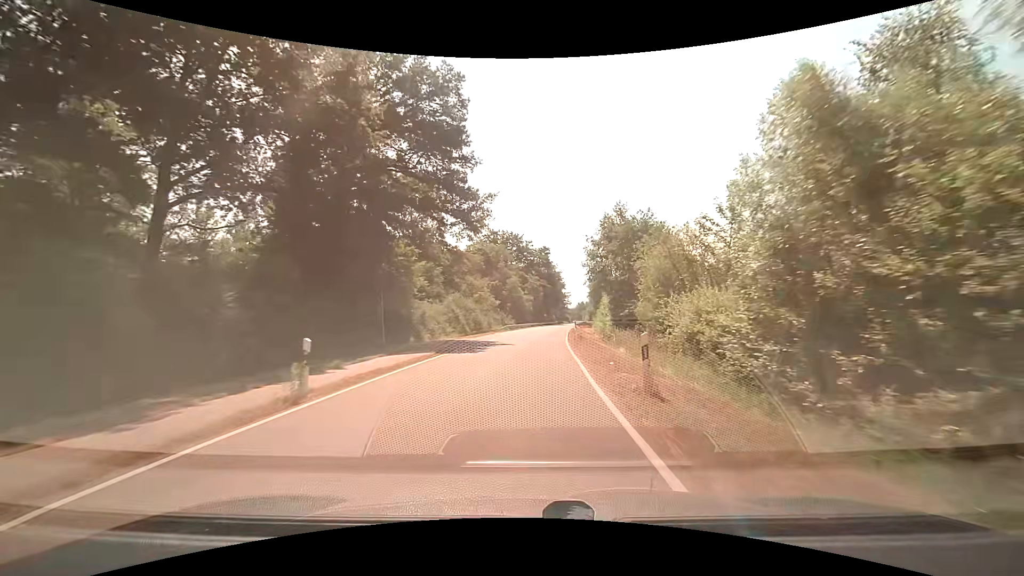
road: tertiary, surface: asphalt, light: Day
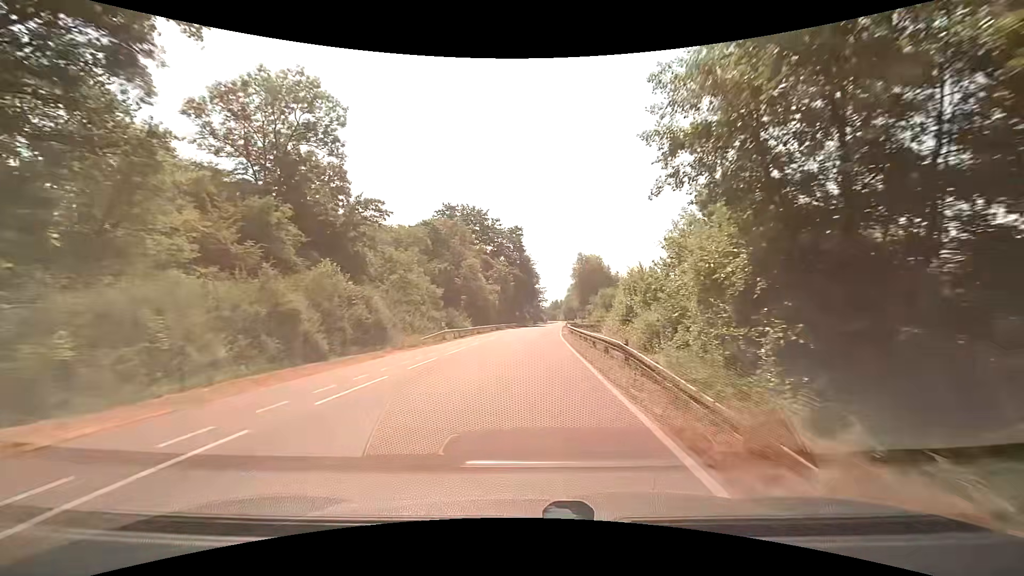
(+0.8, +31.2) m; +3°
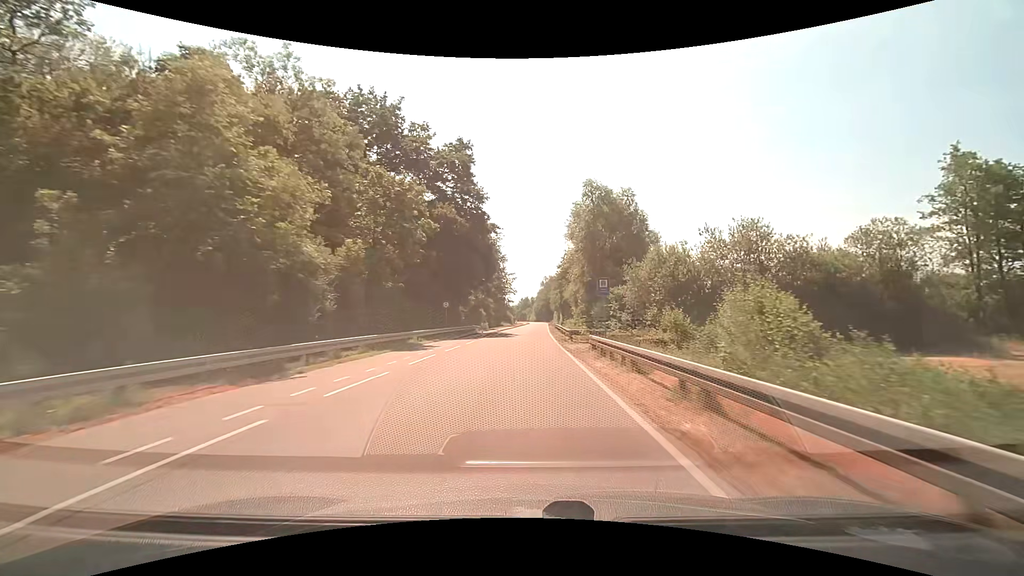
(+1.6, +52.9) m; +3°
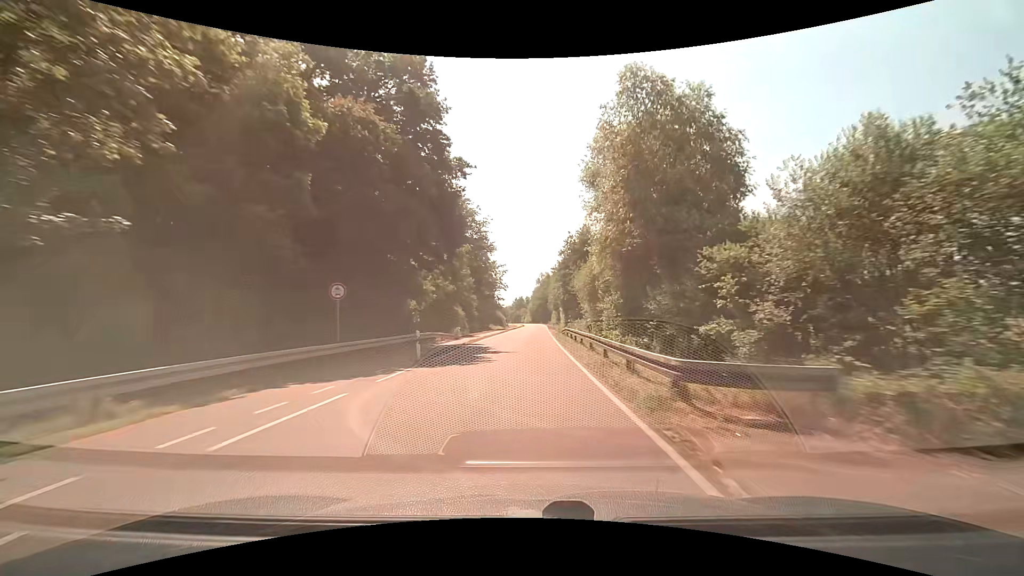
(+0.1, +21.5) m; +1°
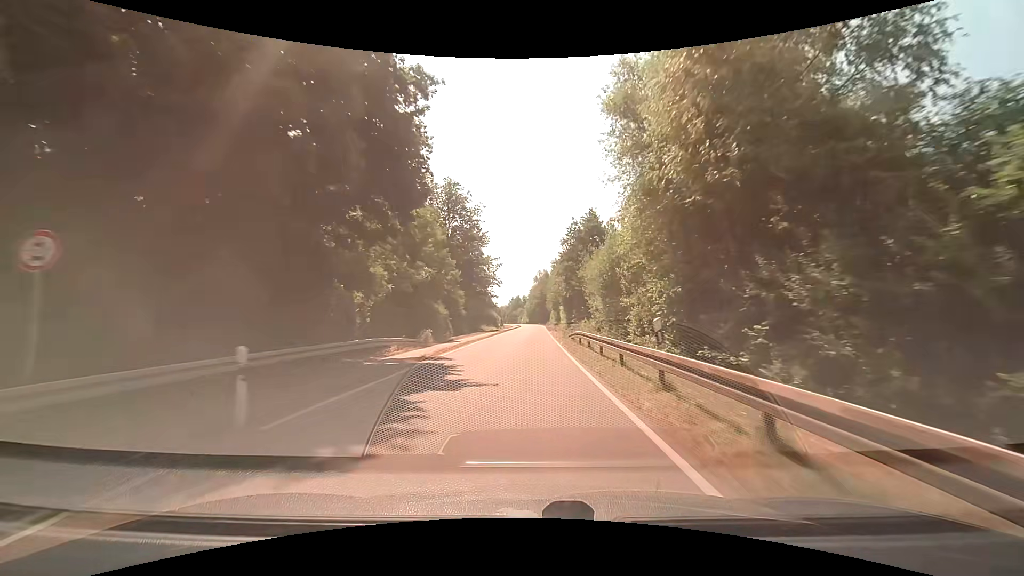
(0.0, +10.9) m; 0°
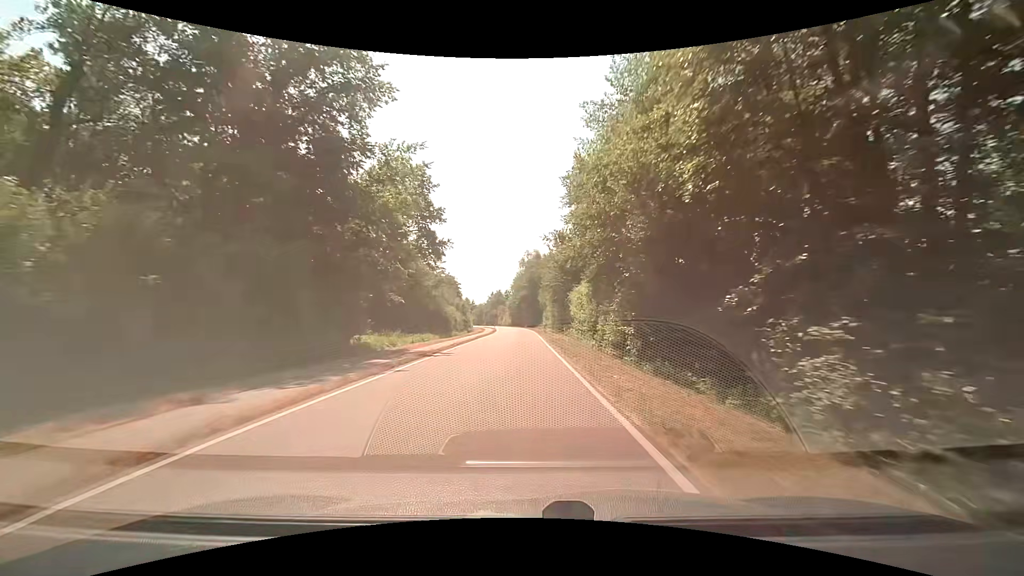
(+0.8, +55.4) m; +2°
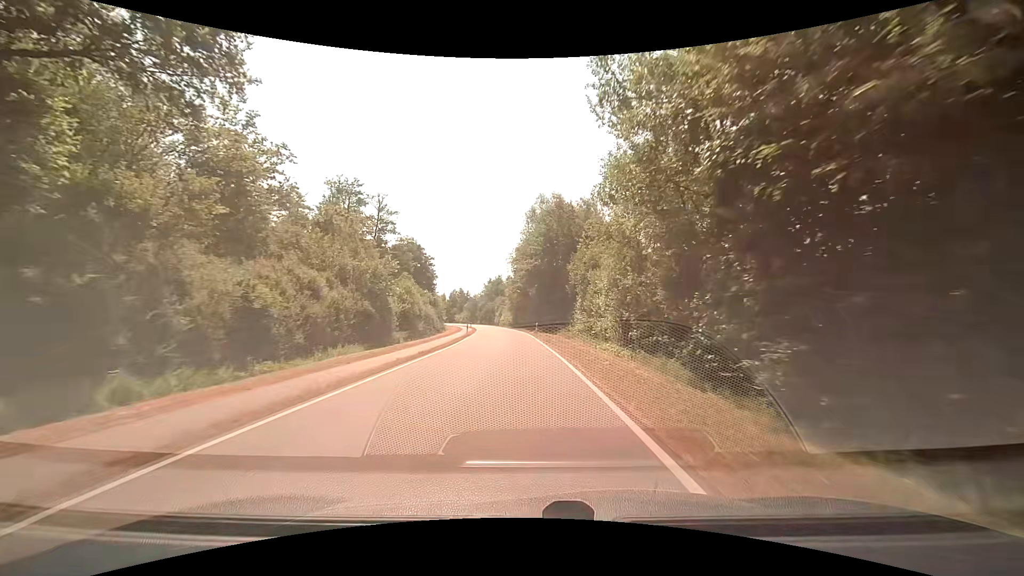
(-0.4, +55.7) m; -1°
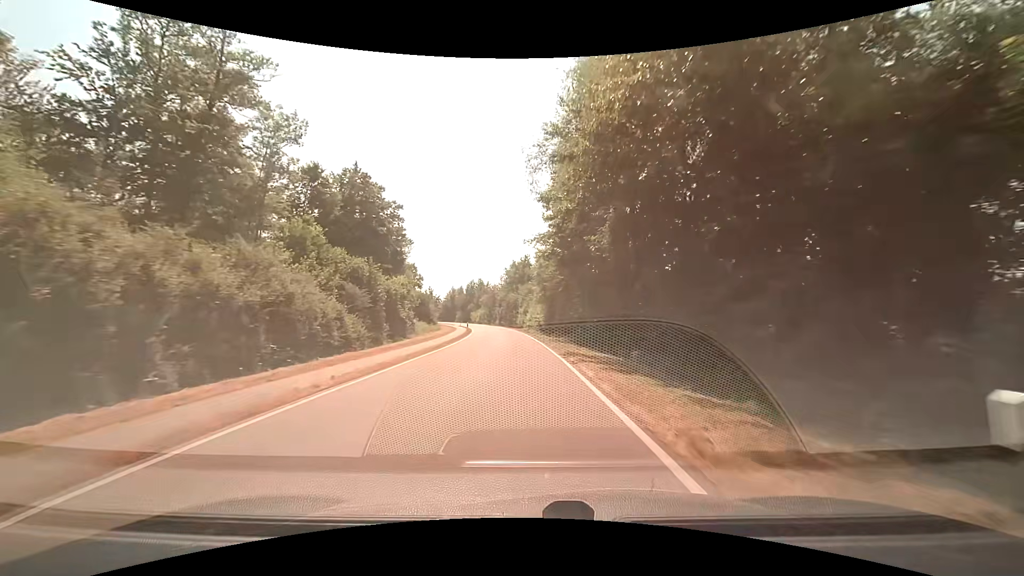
(-1.2, +44.5) m; -4°
(0, +10) (0, +20) (-1, +30) (-1, +40) (-2, +50) (-3, +60) (-4, +70) (-5, +80) (-7, +90) (-8, +100) m
